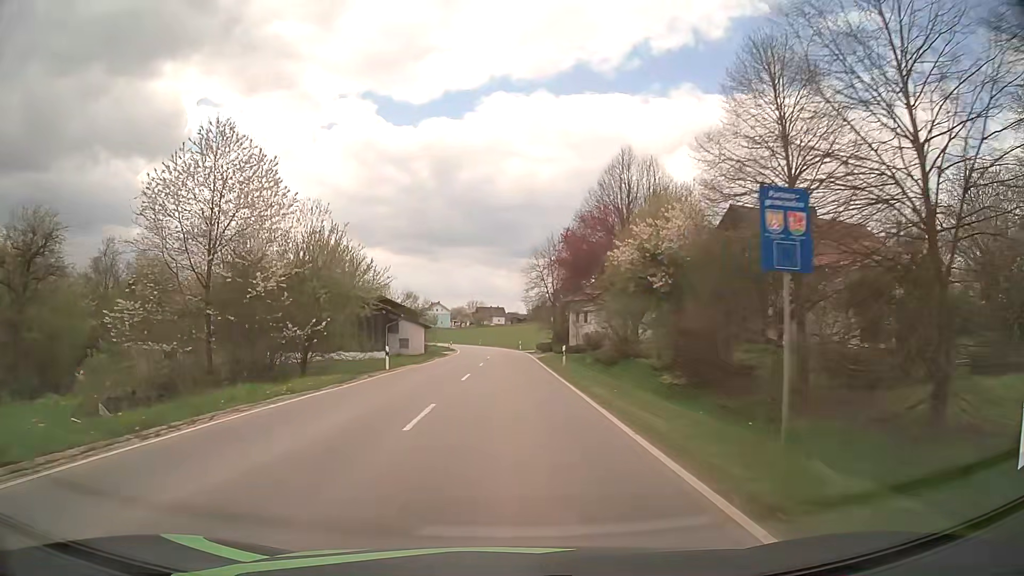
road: tertiary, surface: asphalt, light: Day
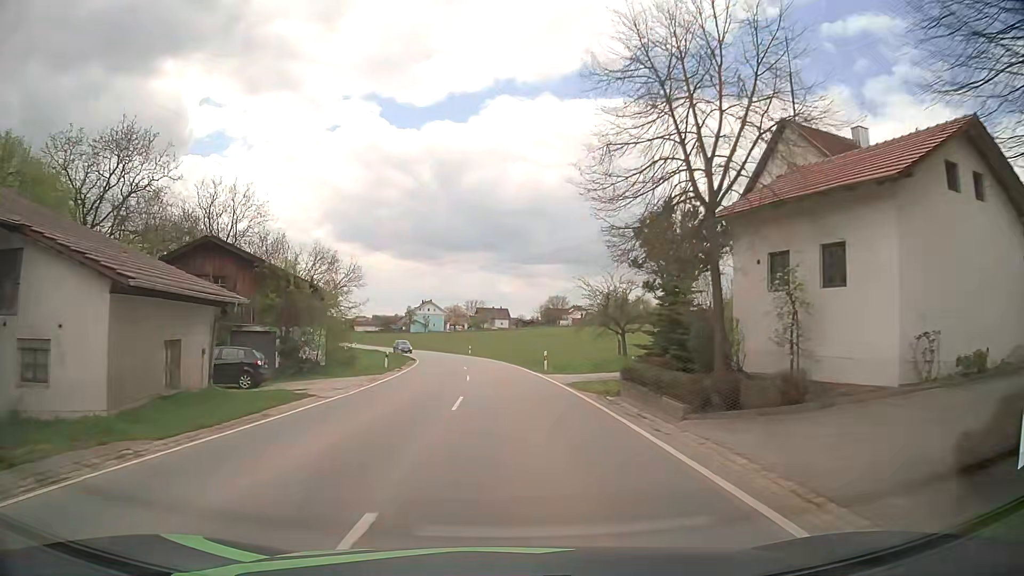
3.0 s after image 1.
(-0.3, +44.3) m; -1°
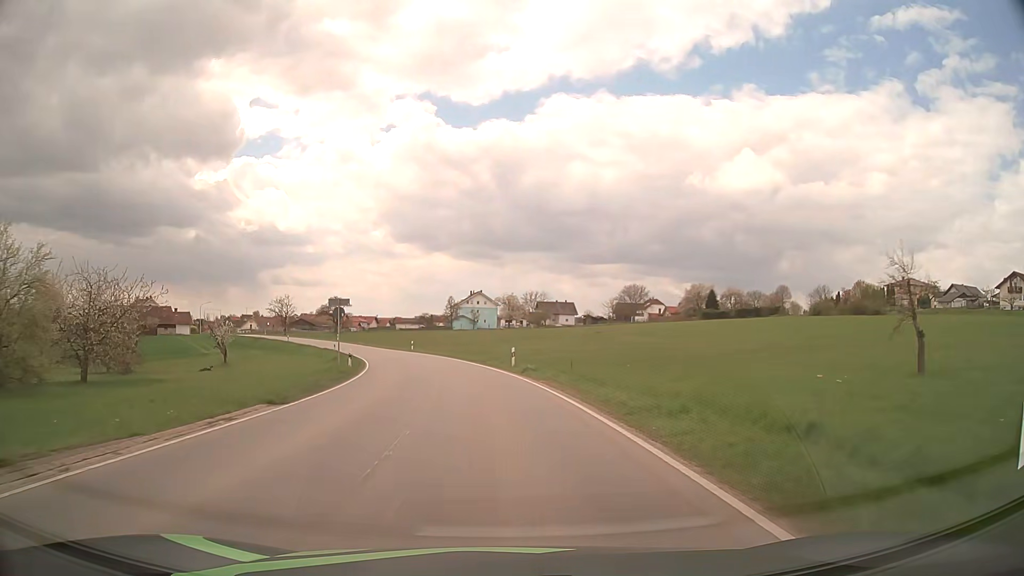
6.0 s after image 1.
(-0.8, +43.4) m; -5°
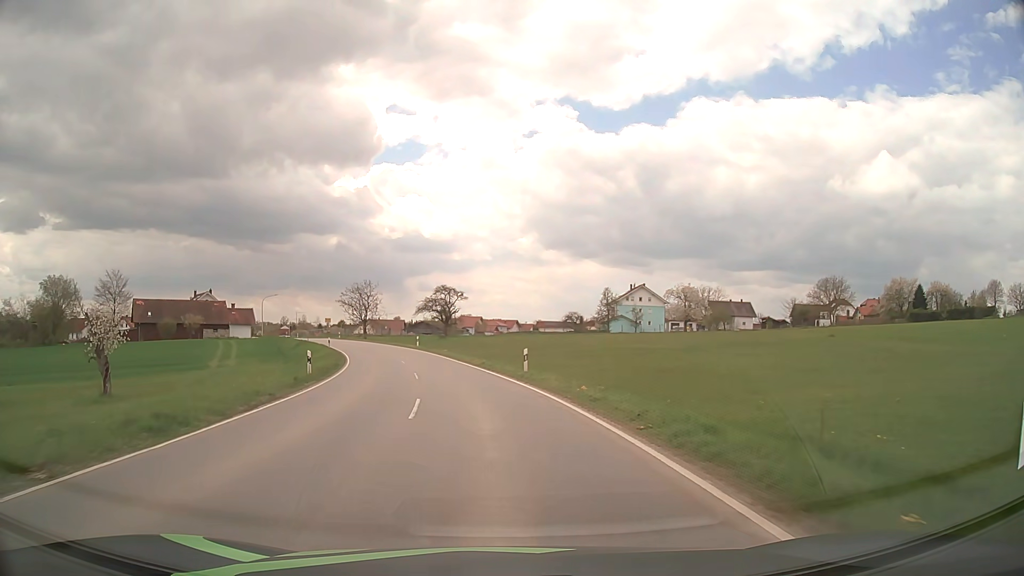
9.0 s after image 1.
(-4.3, +43.0) m; -13°
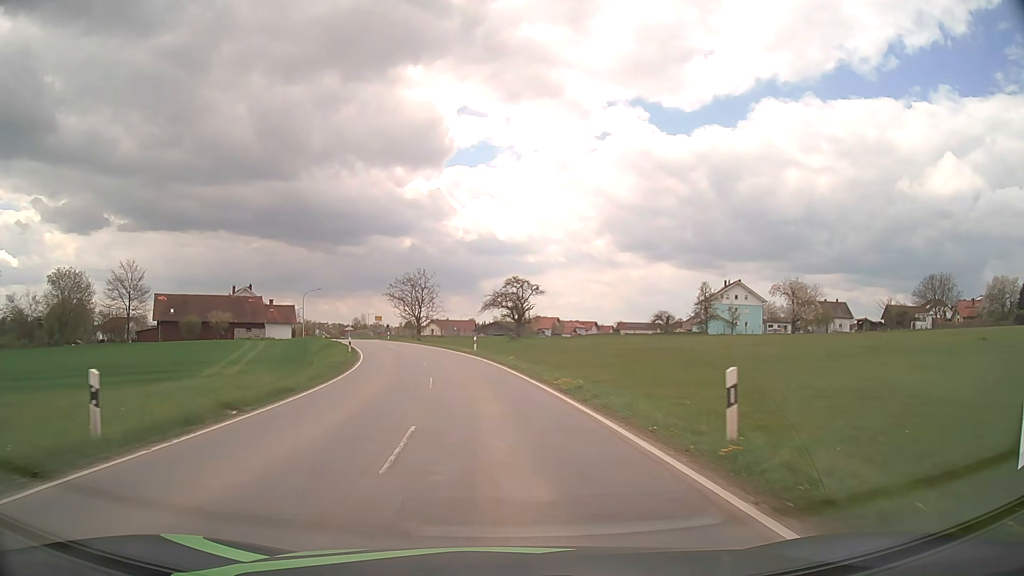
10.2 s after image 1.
(-0.9, +17.0) m; -6°
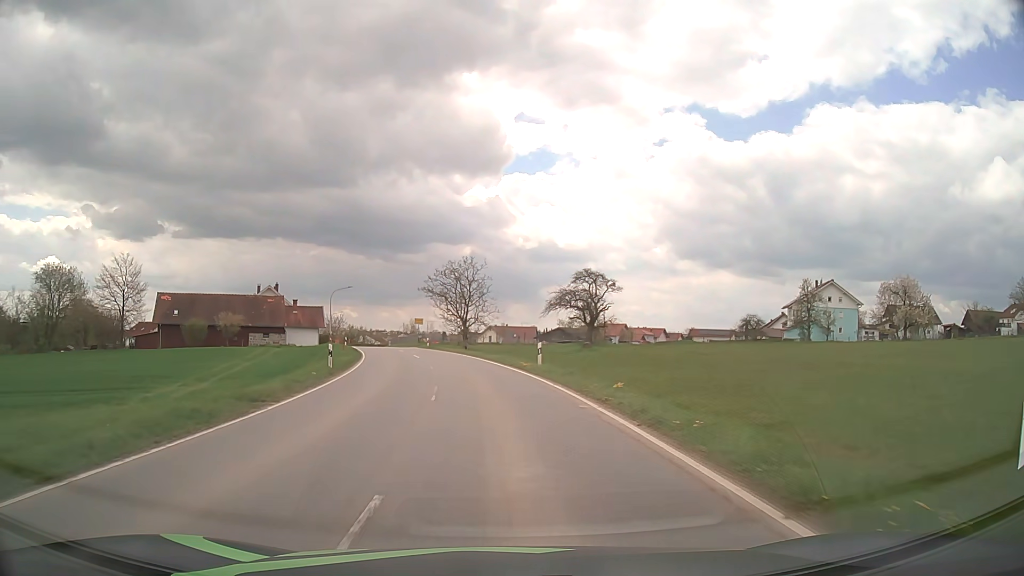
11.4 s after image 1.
(-0.8, +17.0) m; -5°
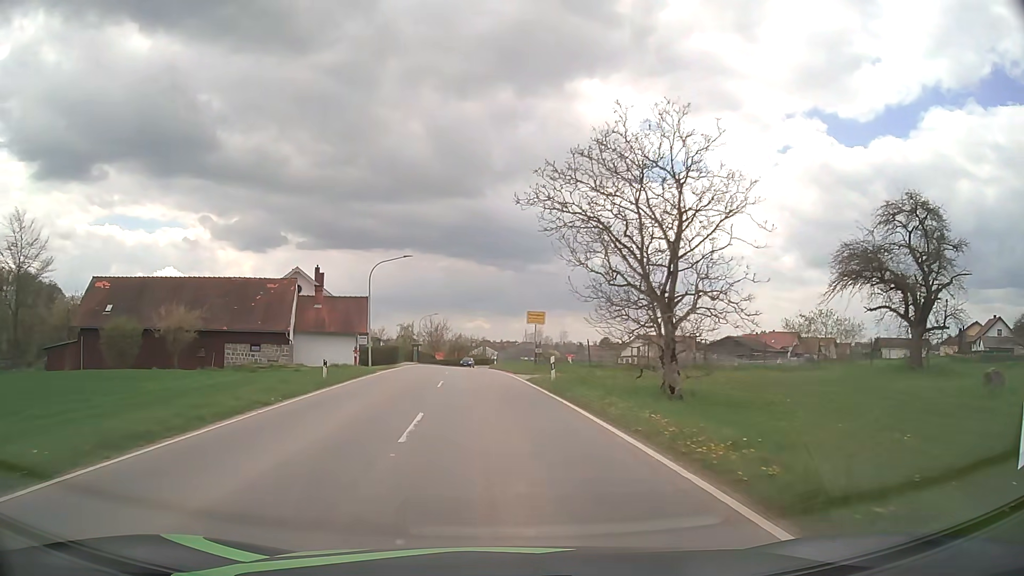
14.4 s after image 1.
(-4.2, +41.0) m; -11°
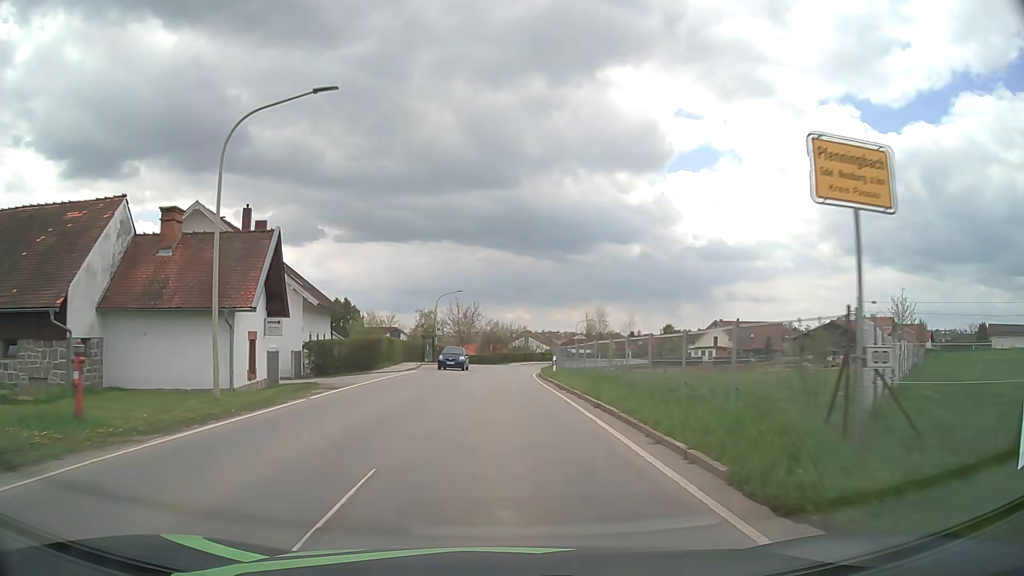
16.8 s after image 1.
(-1.3, +29.8) m; -4°
